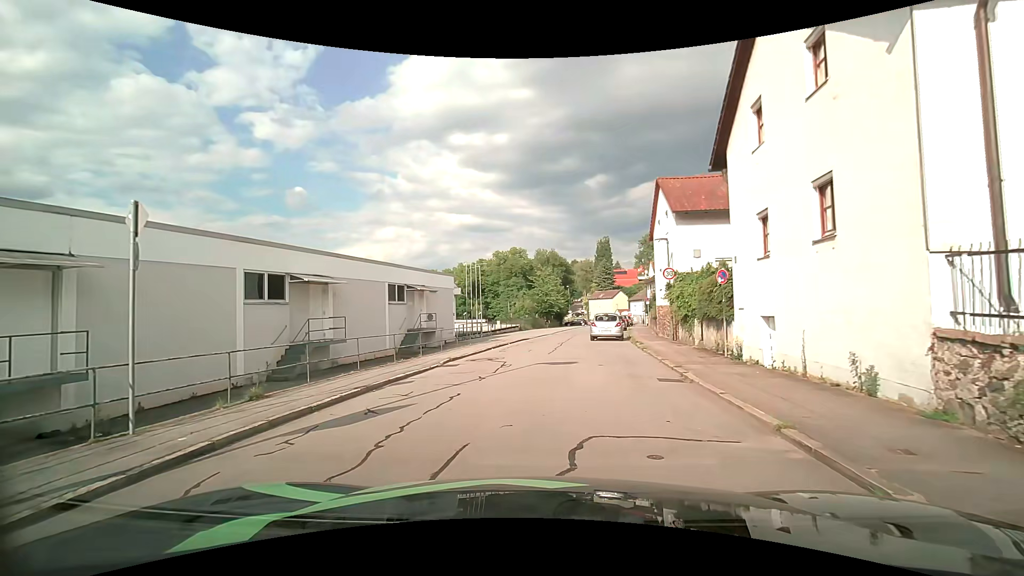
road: residential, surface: asphalt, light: Day
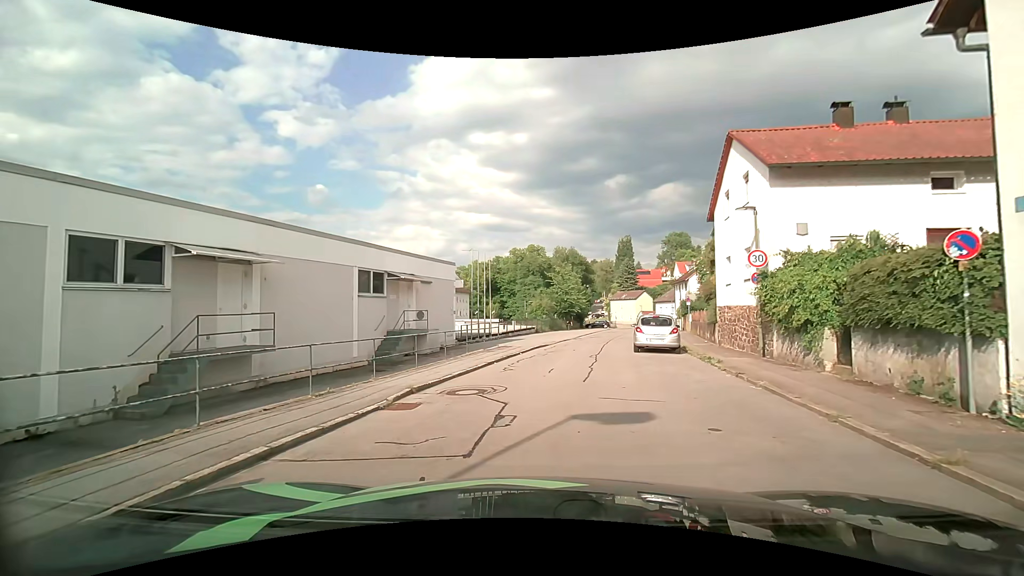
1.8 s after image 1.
(-0.3, +7.3) m; -3°
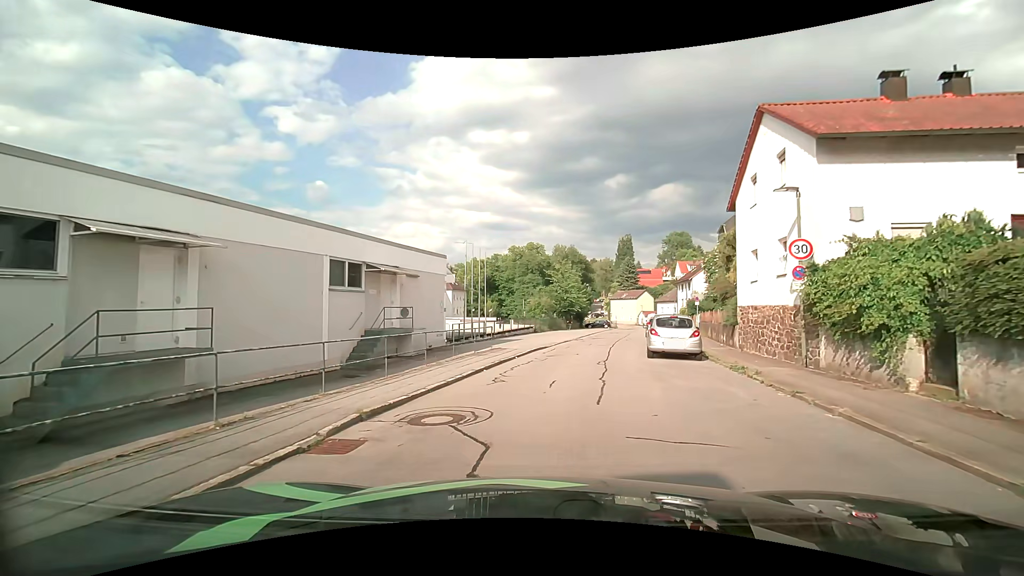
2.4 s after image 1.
(0.0, +2.7) m; 0°
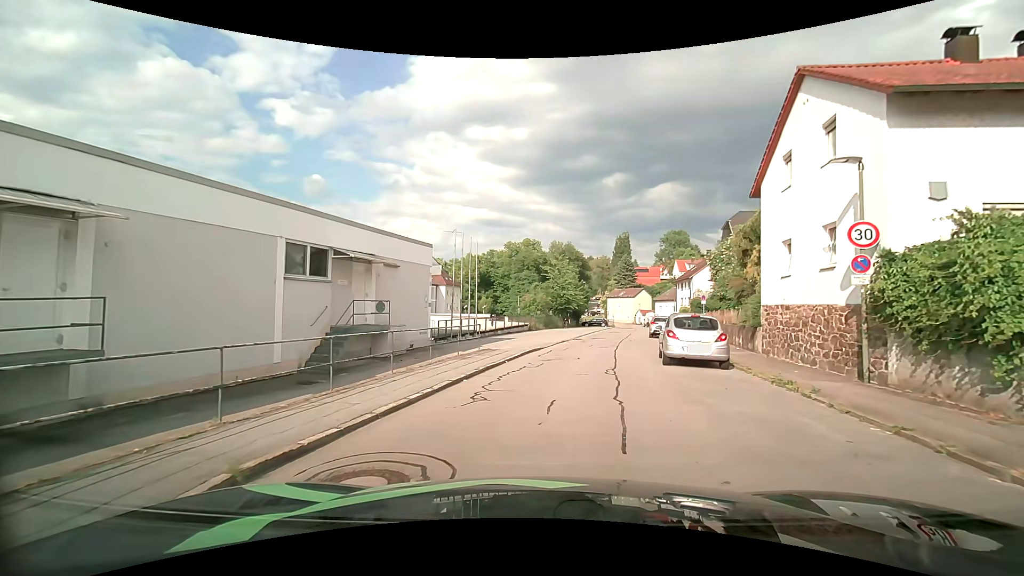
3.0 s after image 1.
(0.0, +2.8) m; +1°
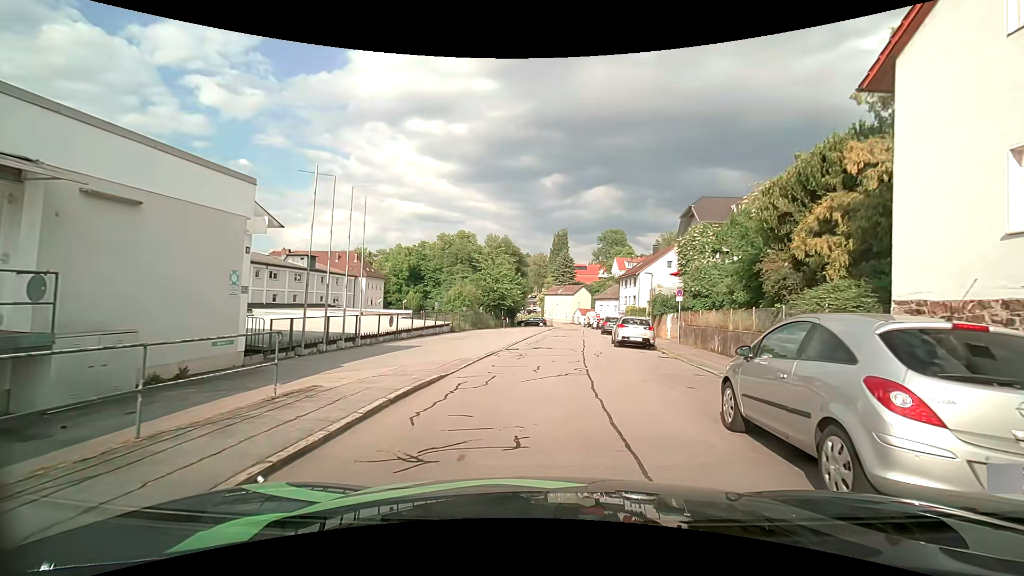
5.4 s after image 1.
(+0.5, +10.6) m; +7°
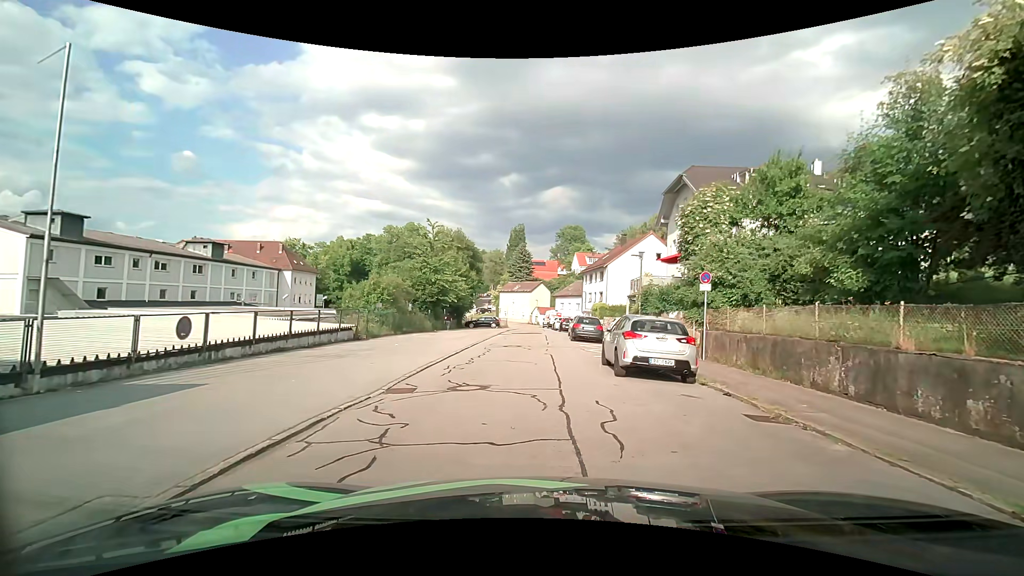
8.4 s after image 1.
(+0.6, +11.4) m; +6°
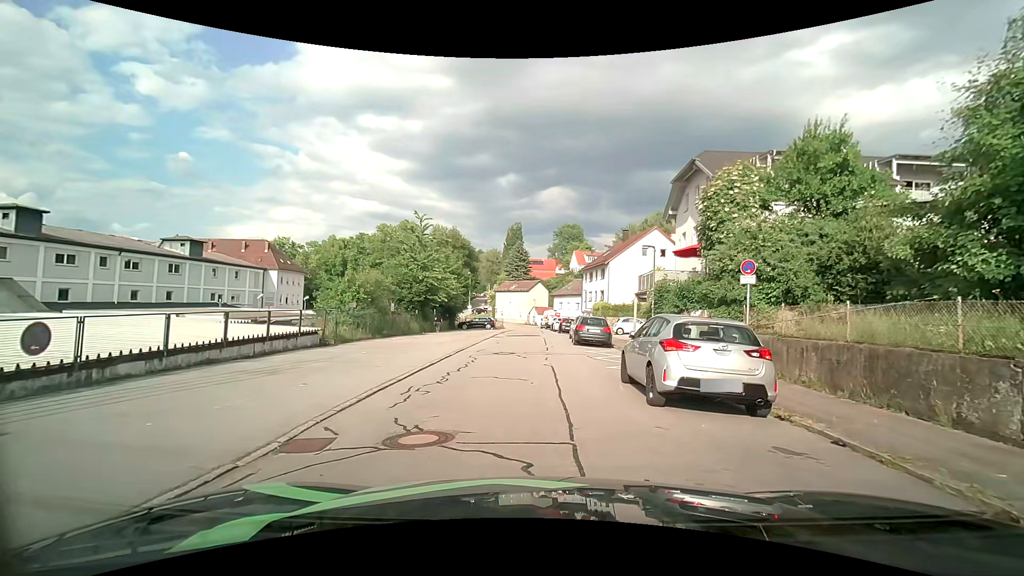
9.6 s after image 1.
(0.0, +3.7) m; 0°
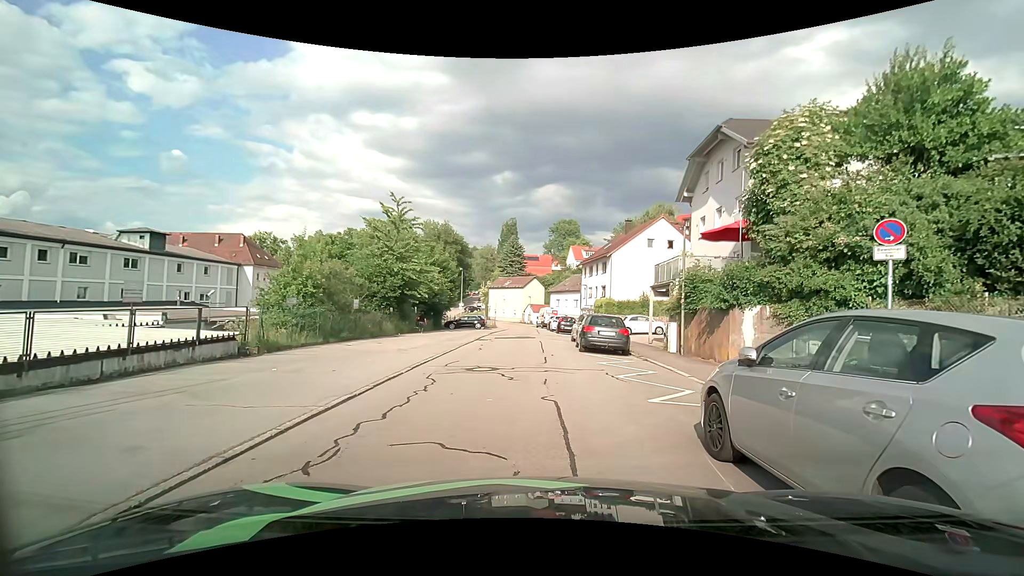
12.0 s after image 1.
(0.0, +5.5) m; 0°
